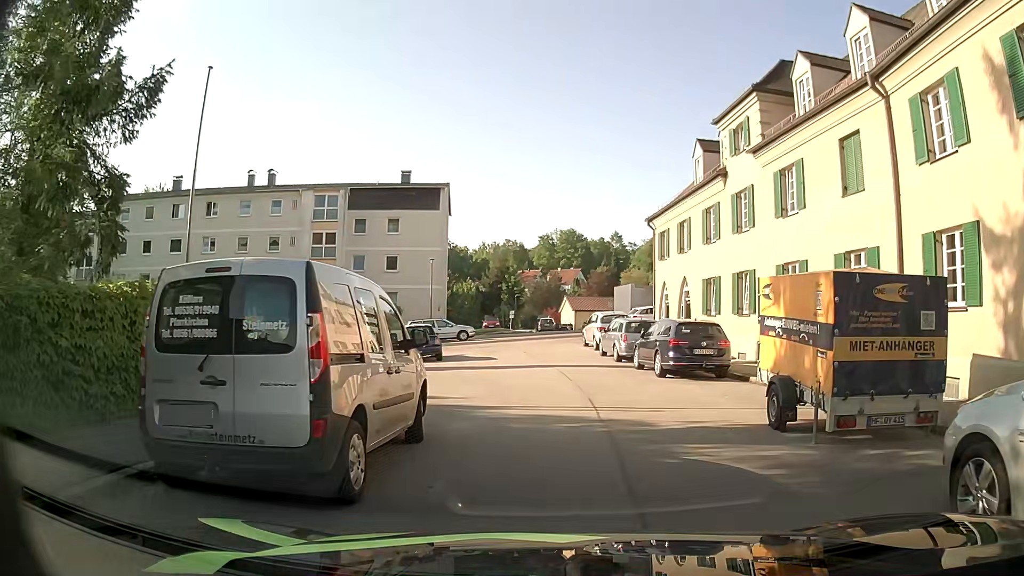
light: Day
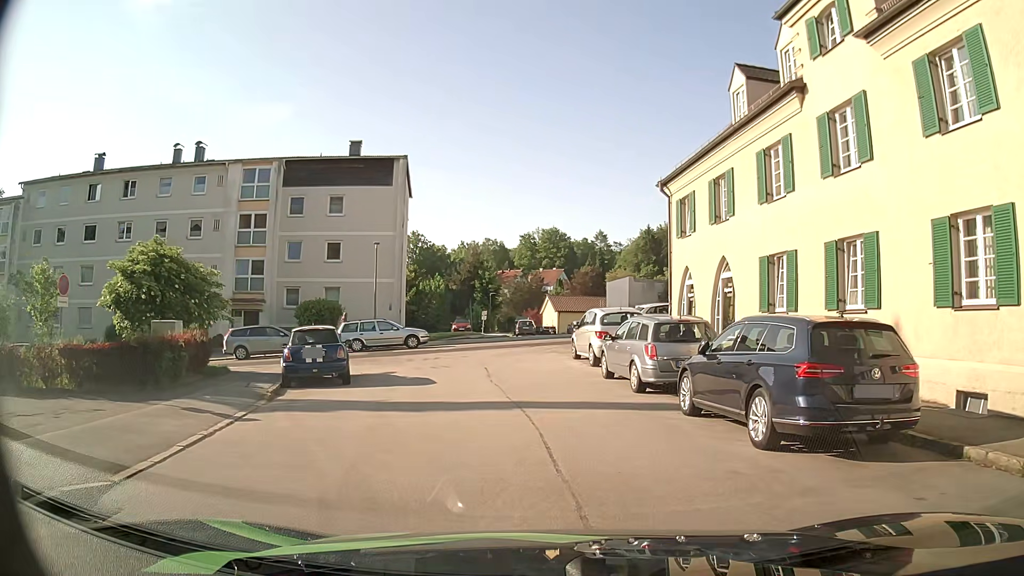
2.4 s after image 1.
(+0.2, +9.8) m; +1°
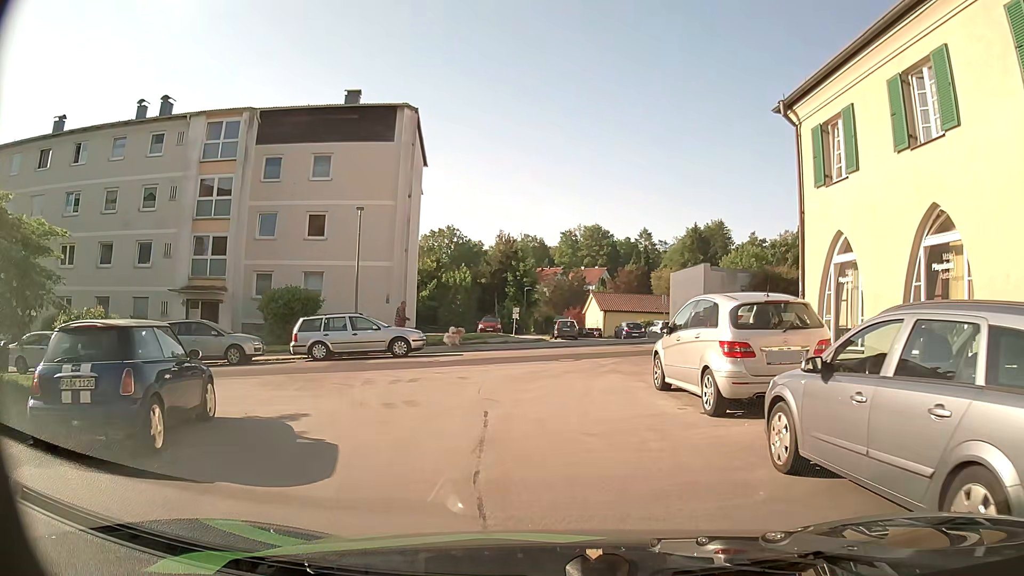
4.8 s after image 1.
(-0.3, +9.9) m; -4°
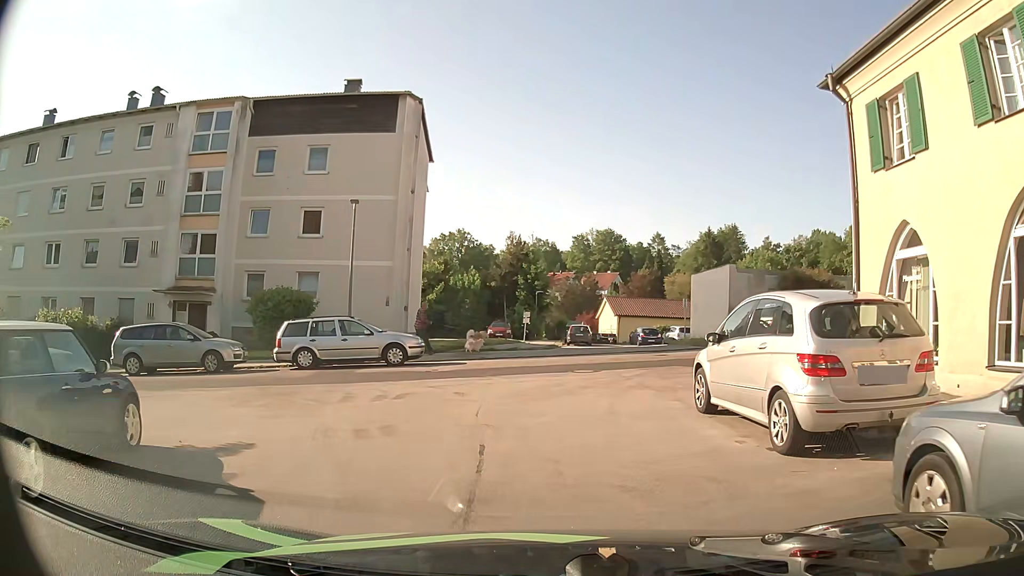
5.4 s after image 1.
(0.0, +2.3) m; -1°
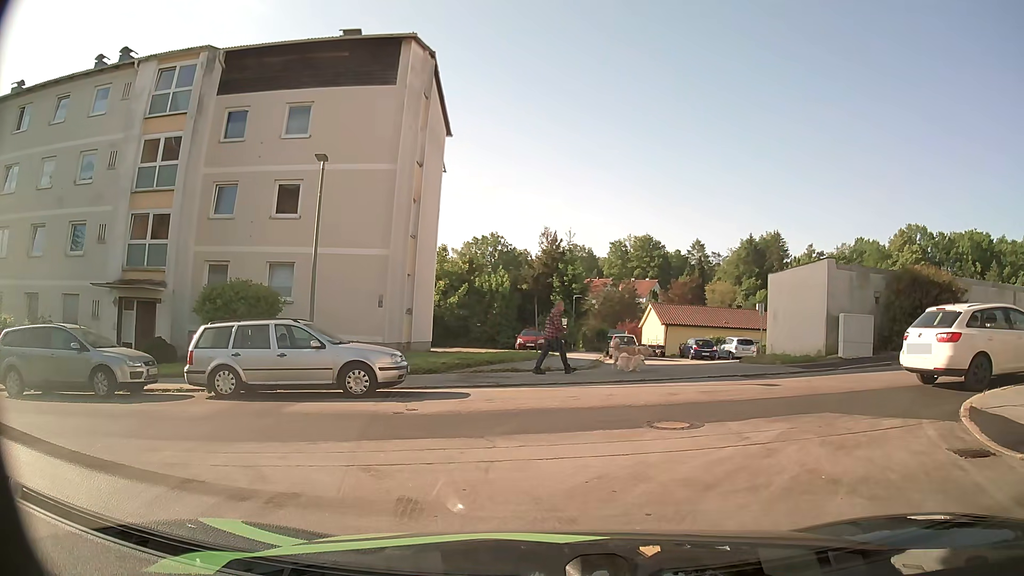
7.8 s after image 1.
(-0.1, +6.7) m; -2°
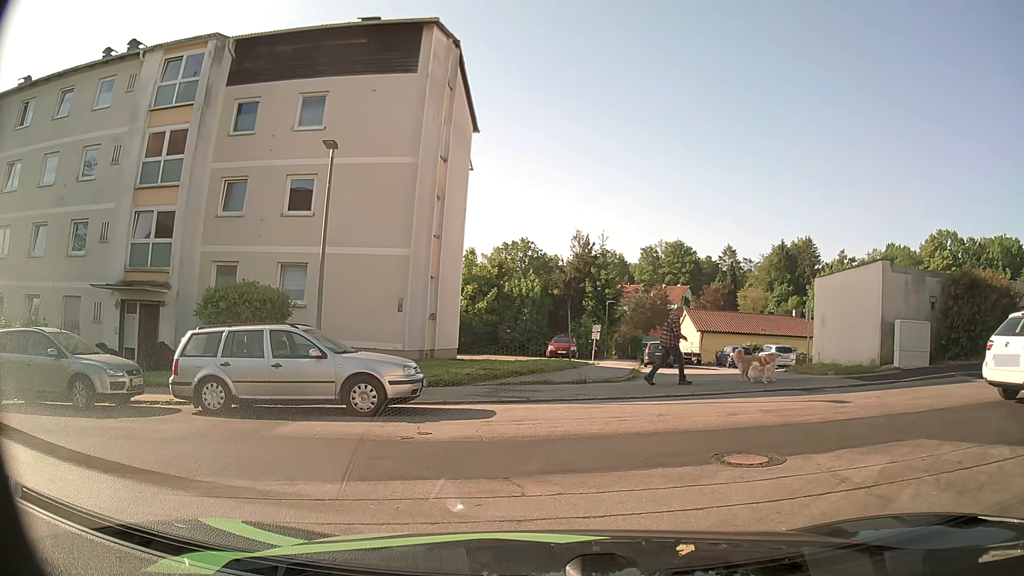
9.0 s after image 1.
(-0.1, +1.7) m; -4°
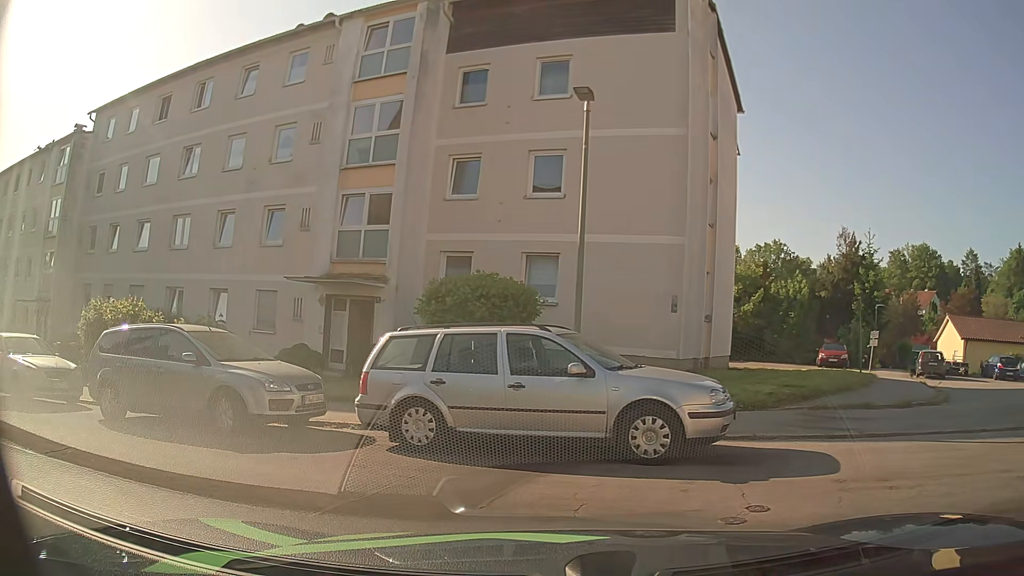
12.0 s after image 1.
(0.0, +3.5) m; -21°
